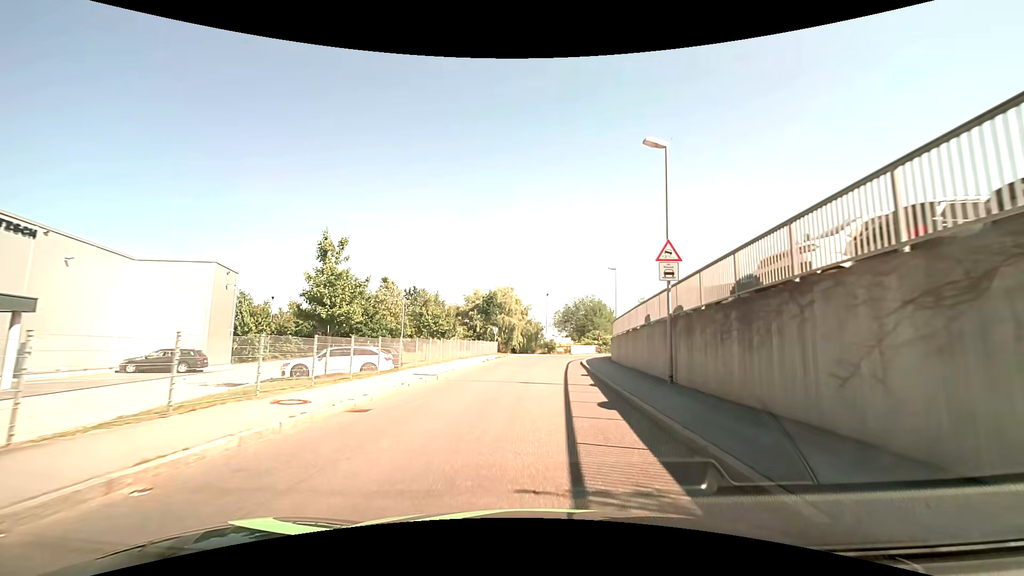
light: Day
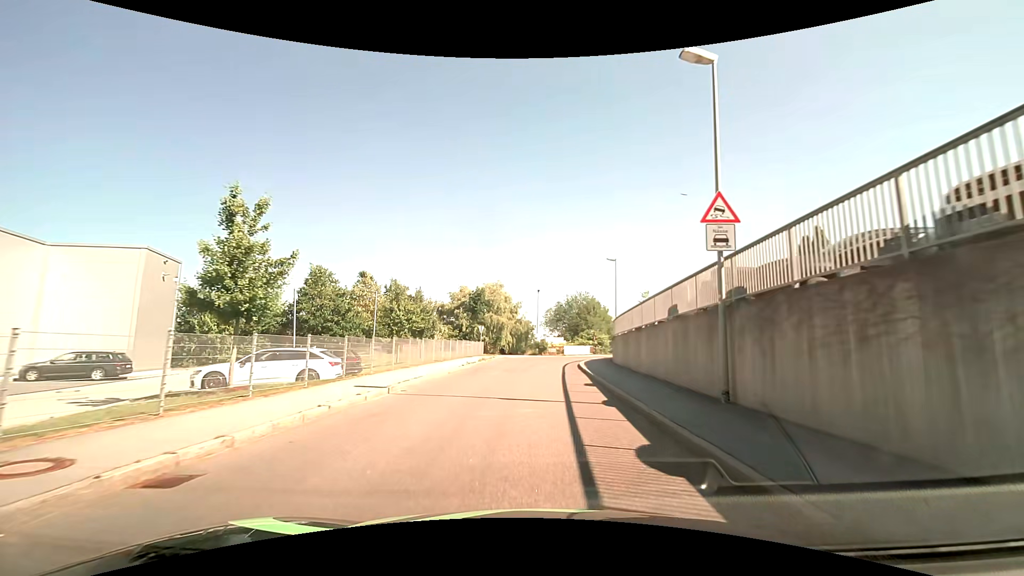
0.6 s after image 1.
(0.0, +5.2) m; +1°
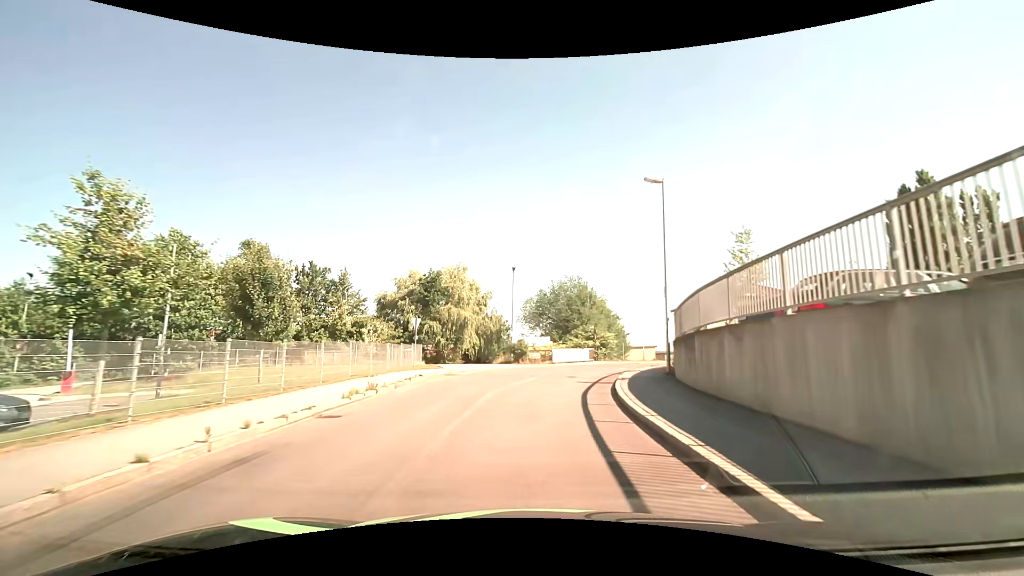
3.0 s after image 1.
(+0.4, +20.3) m; +2°
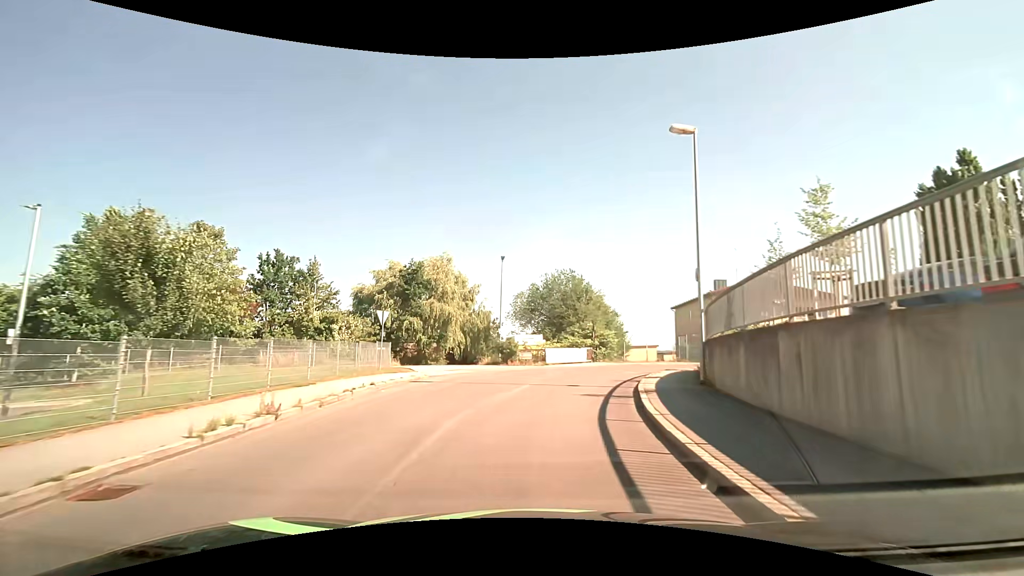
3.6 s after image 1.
(0.0, +4.9) m; +1°
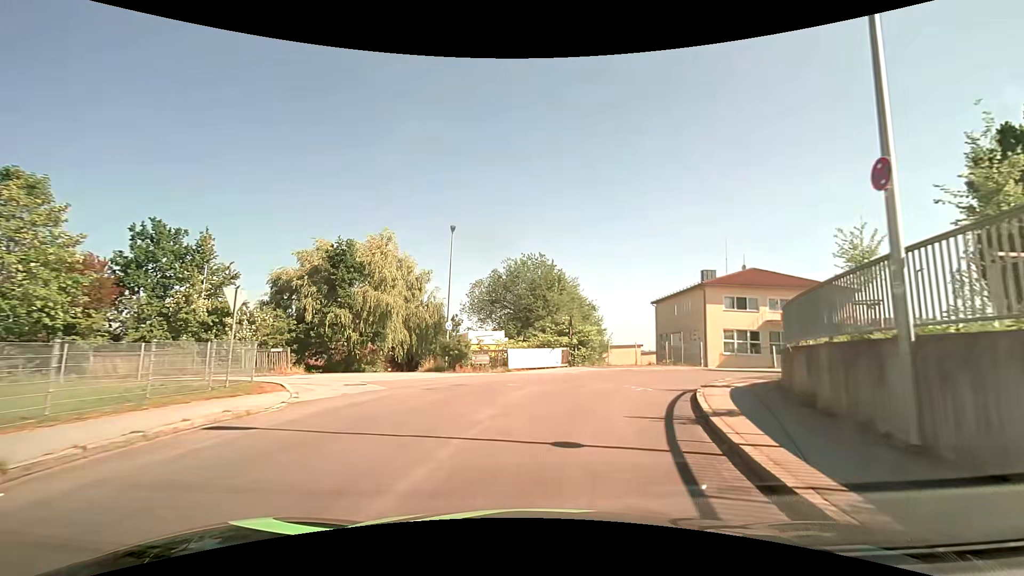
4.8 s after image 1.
(+0.2, +9.4) m; +4°
